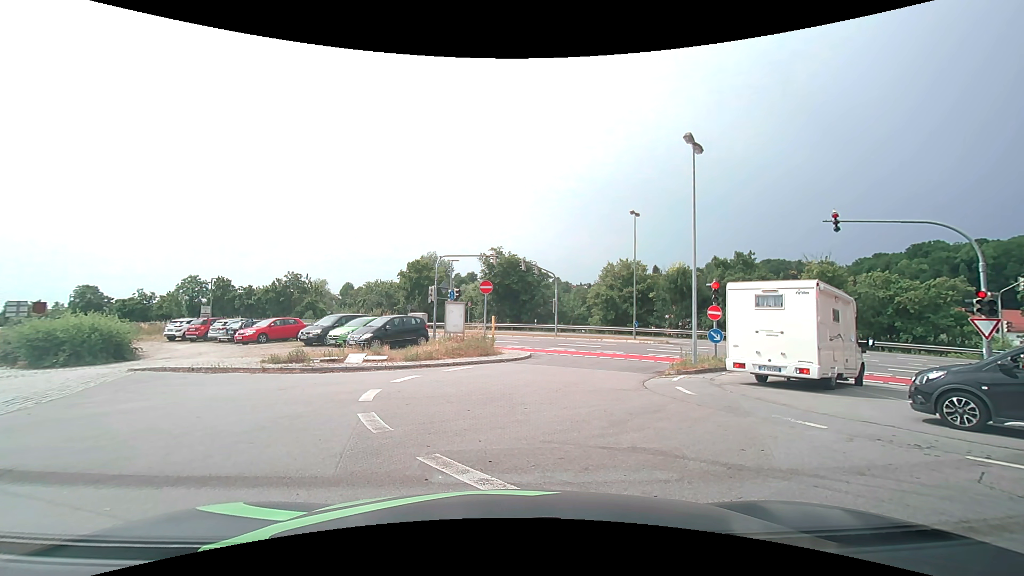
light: Day
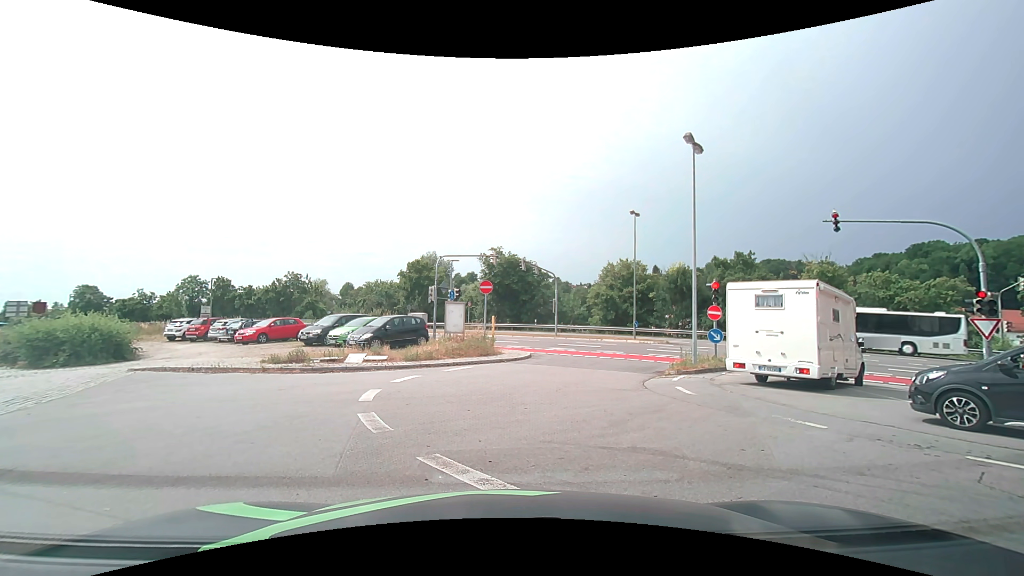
(0.0, 0.0) m; 0°
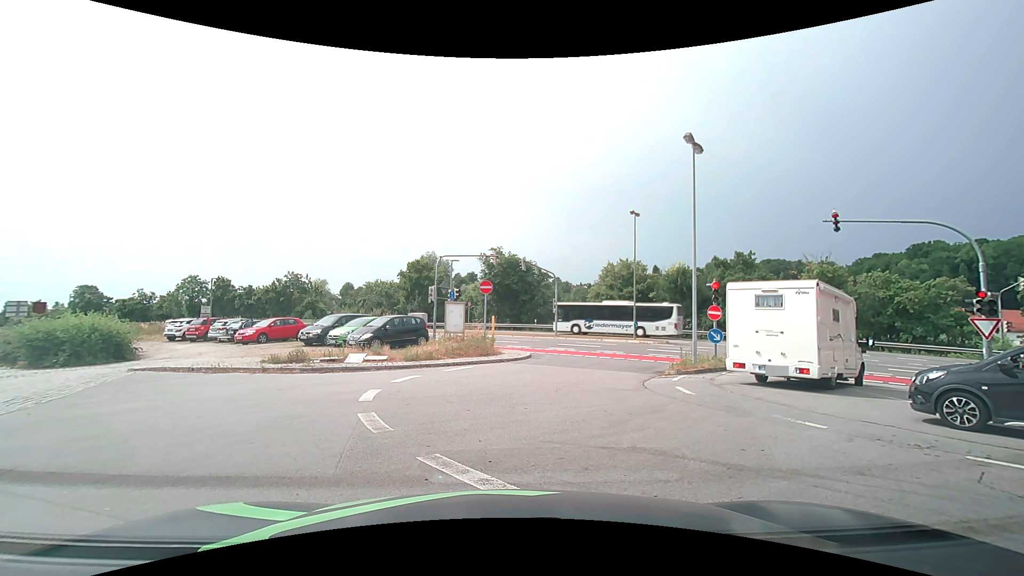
(0.0, 0.0) m; 0°
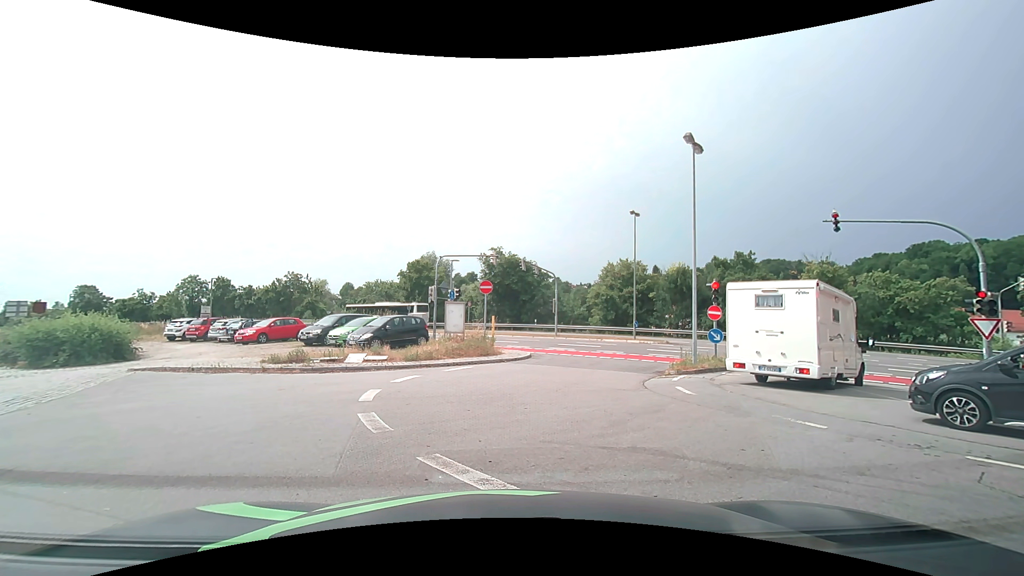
(0.0, 0.0) m; 0°
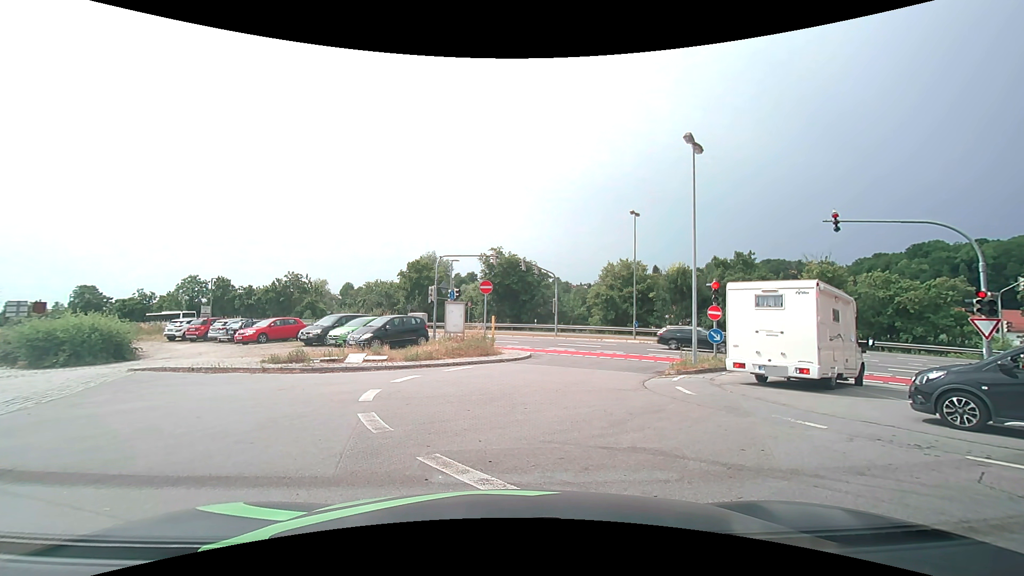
(0.0, 0.0) m; 0°
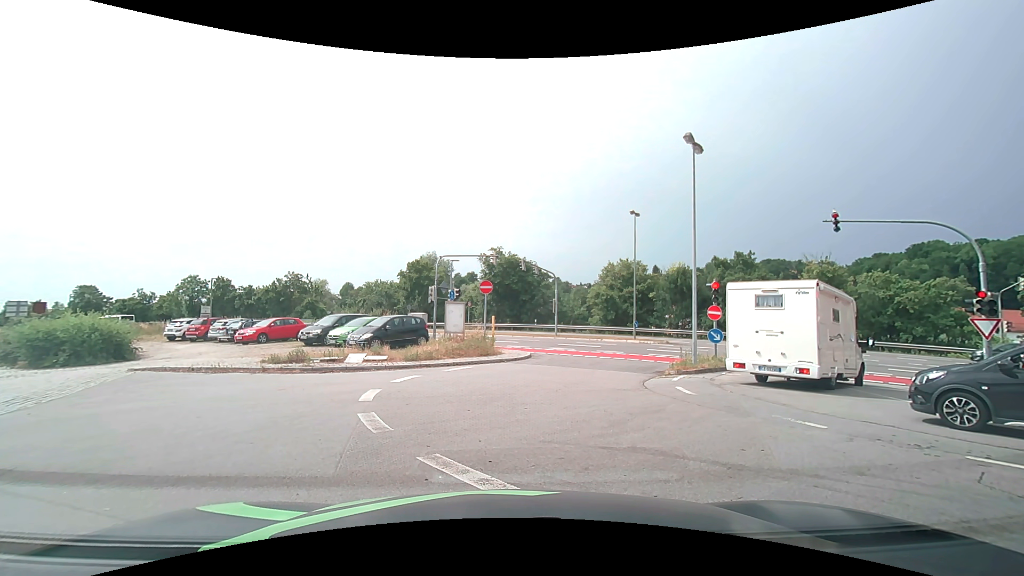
(0.0, 0.0) m; 0°
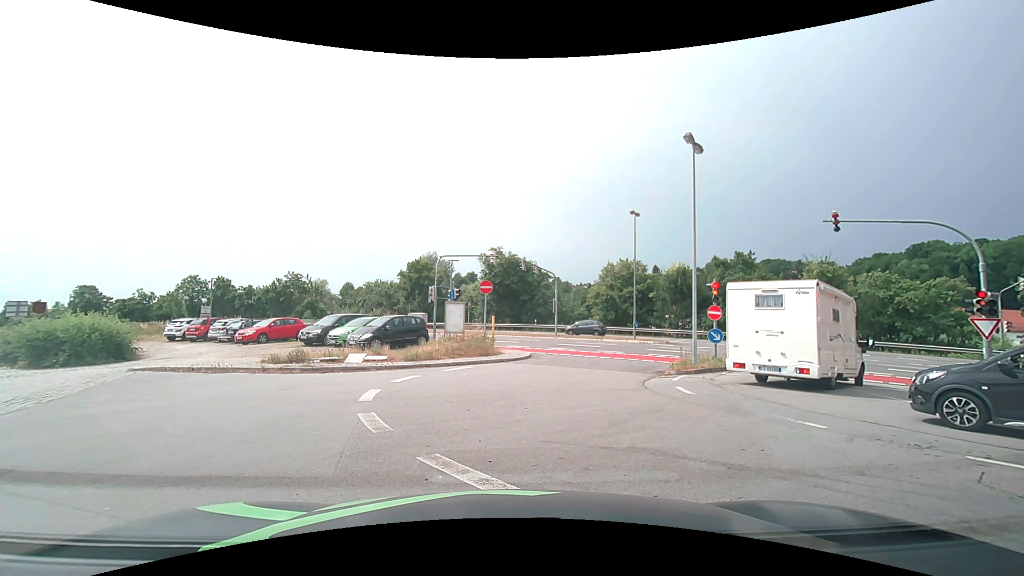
(0.0, 0.0) m; 0°
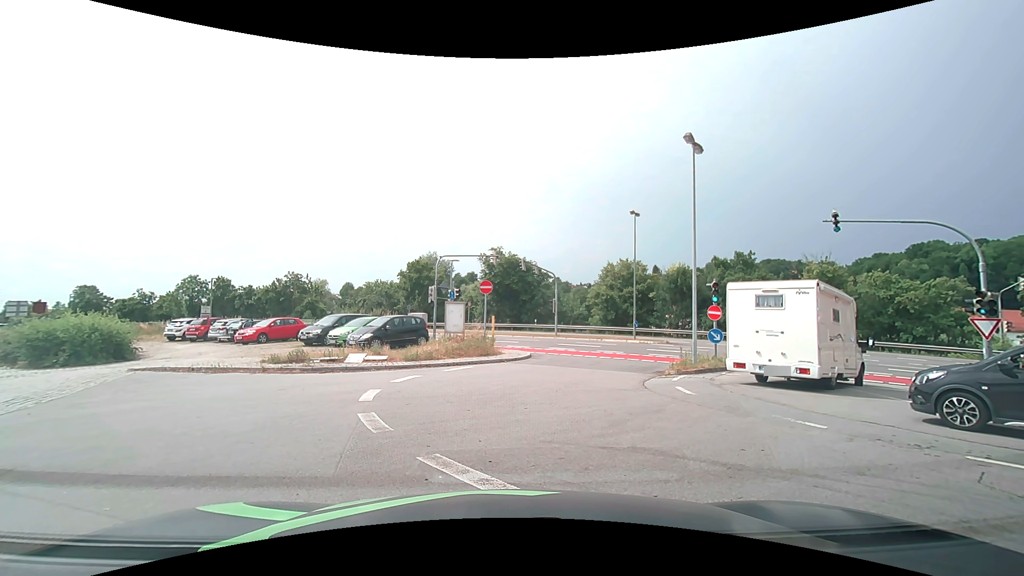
(0.0, 0.0) m; 0°
